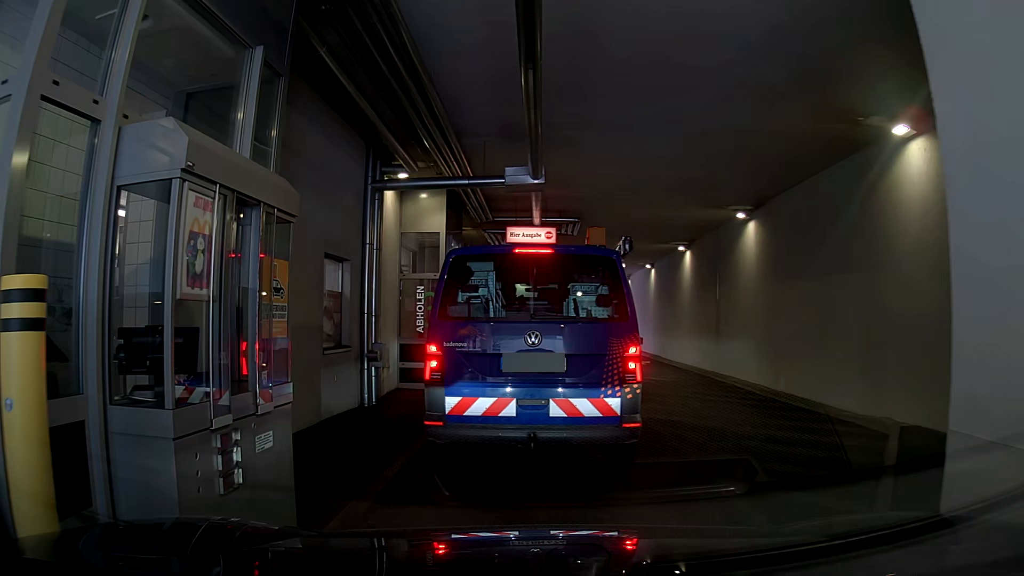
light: Day
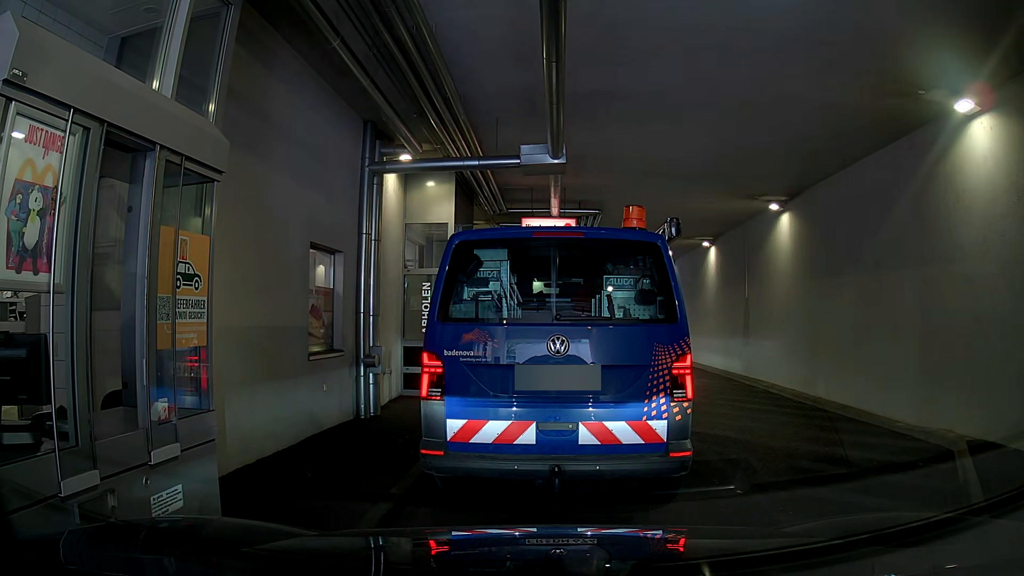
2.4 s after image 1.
(0.0, +1.2) m; 0°
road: residential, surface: asphalt
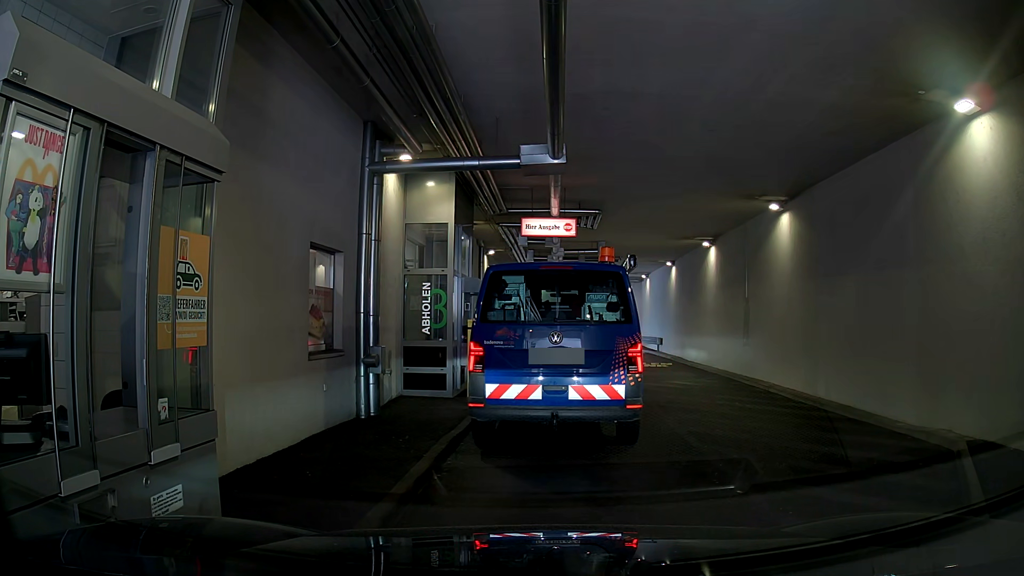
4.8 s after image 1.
(0.0, 0.0) m; 0°
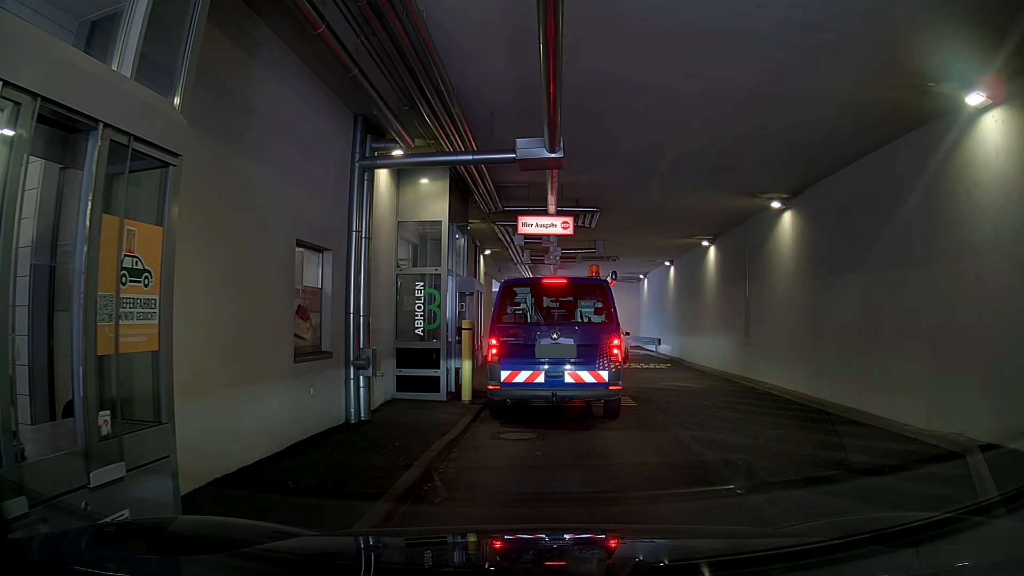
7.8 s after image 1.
(0.0, +0.3) m; 0°
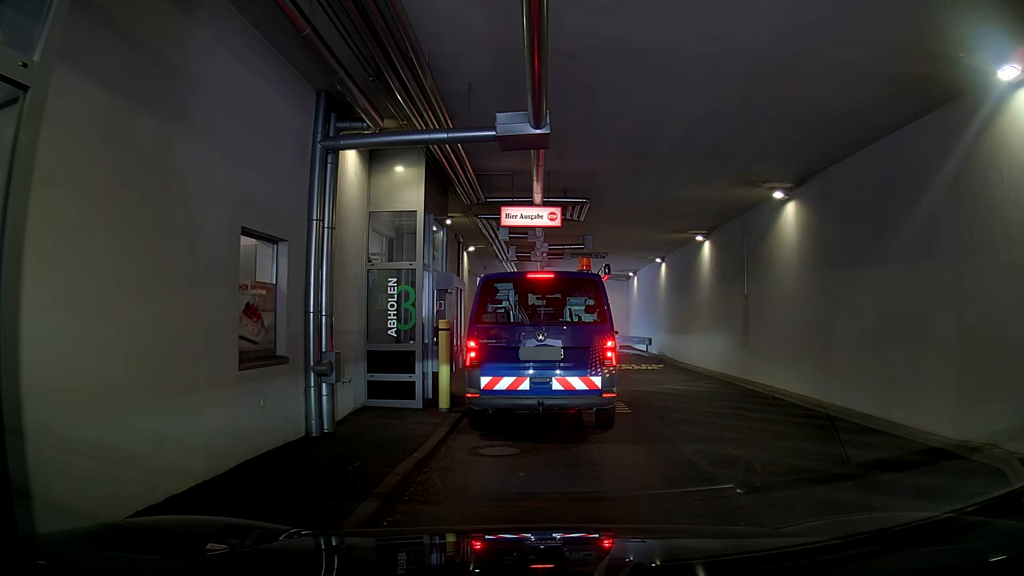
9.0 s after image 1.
(0.0, +1.0) m; 0°
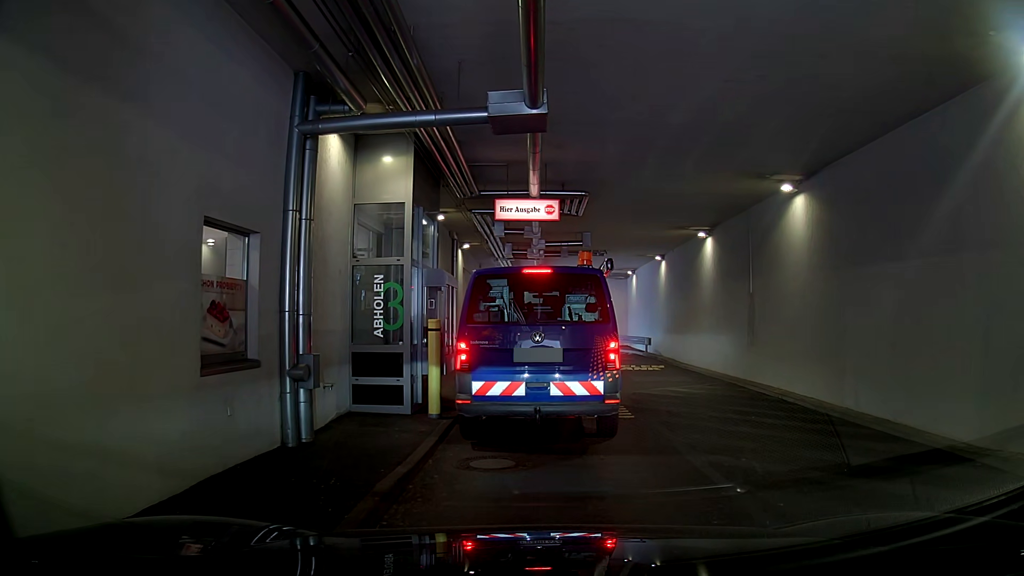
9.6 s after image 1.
(0.0, +0.7) m; 0°
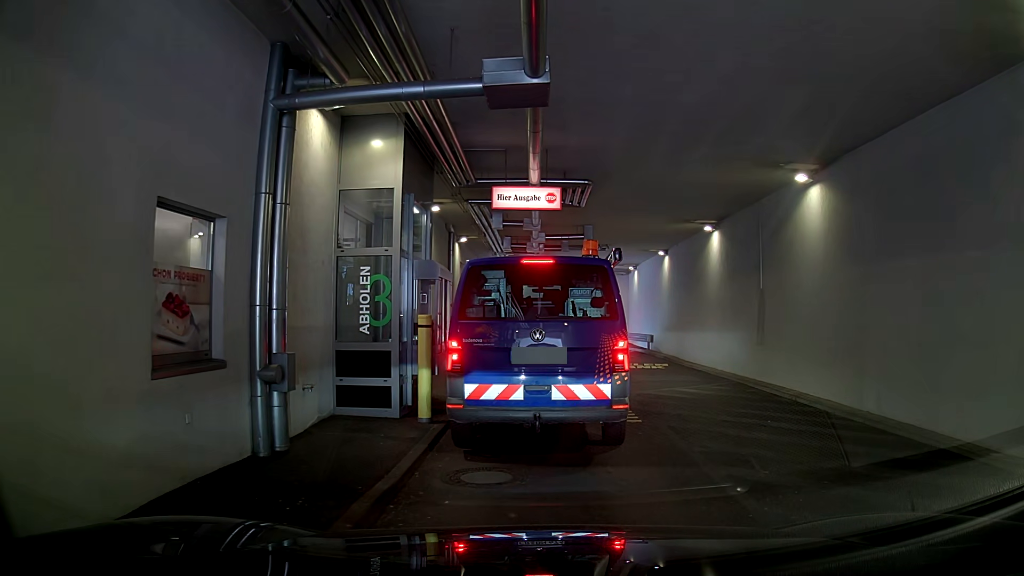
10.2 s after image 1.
(0.0, +0.8) m; 0°
